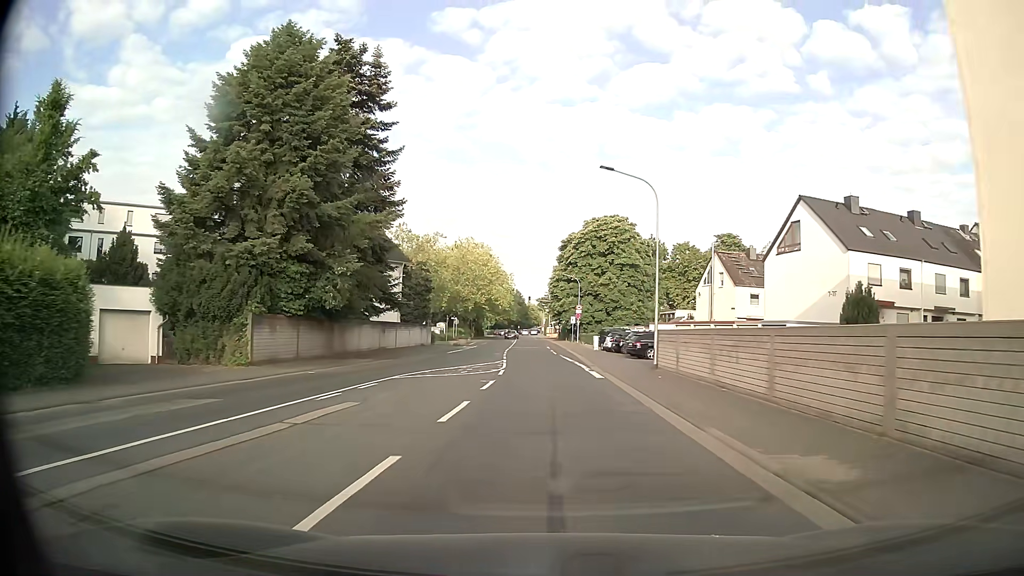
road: secondary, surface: asphalt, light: Day
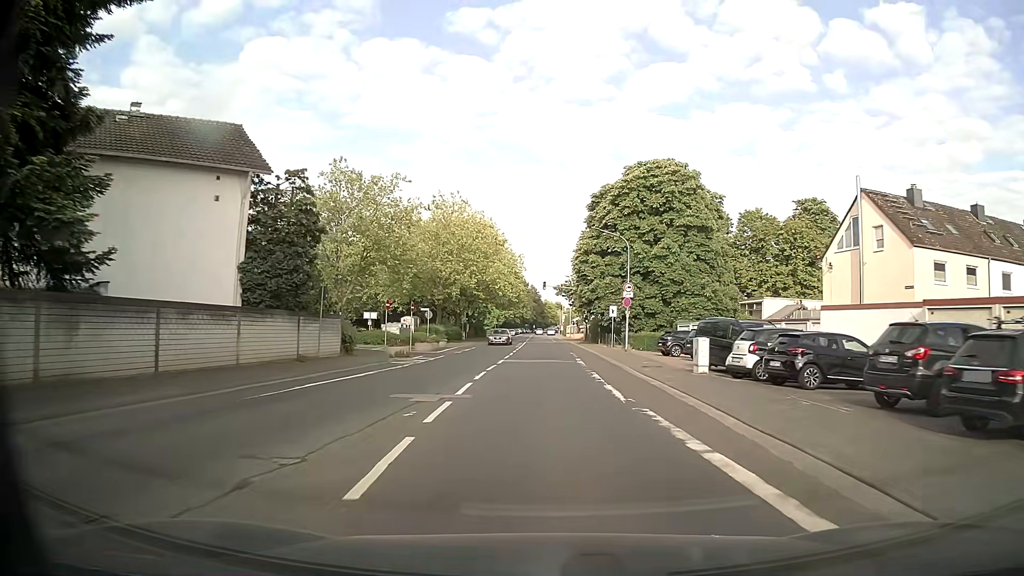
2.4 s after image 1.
(-0.2, +31.0) m; -2°
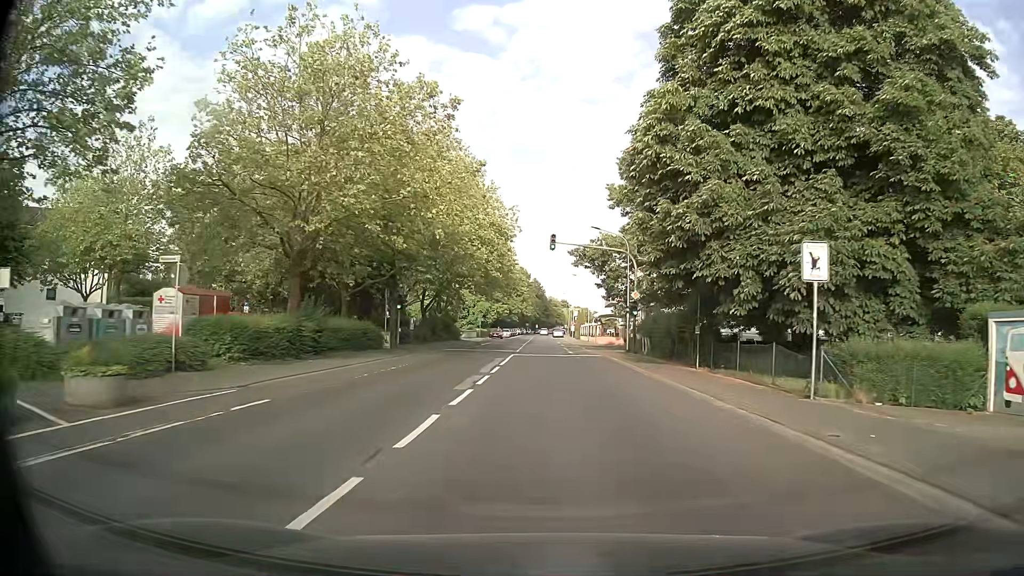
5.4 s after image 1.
(+0.2, +38.7) m; 0°
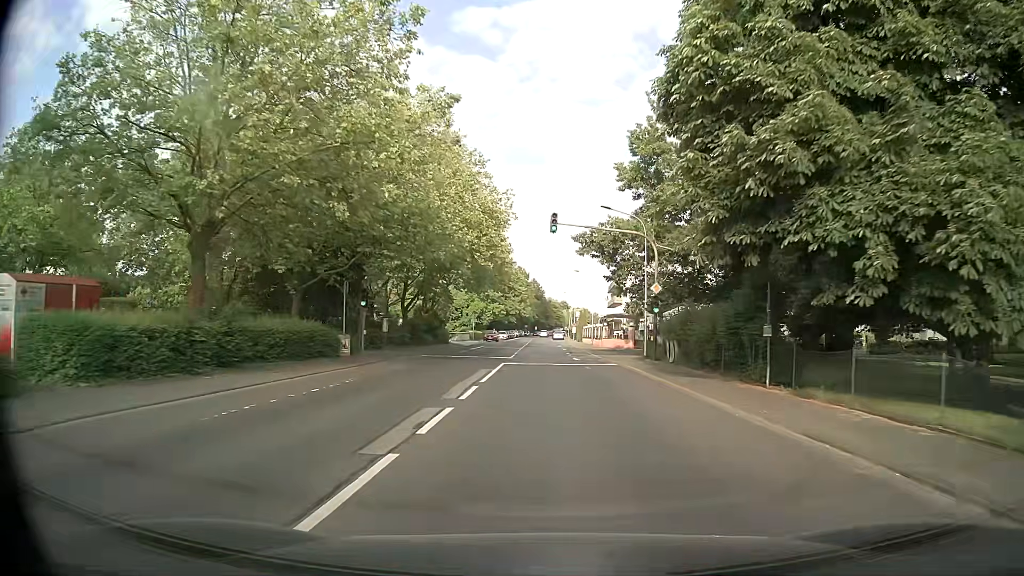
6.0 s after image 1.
(0.0, +7.7) m; 0°
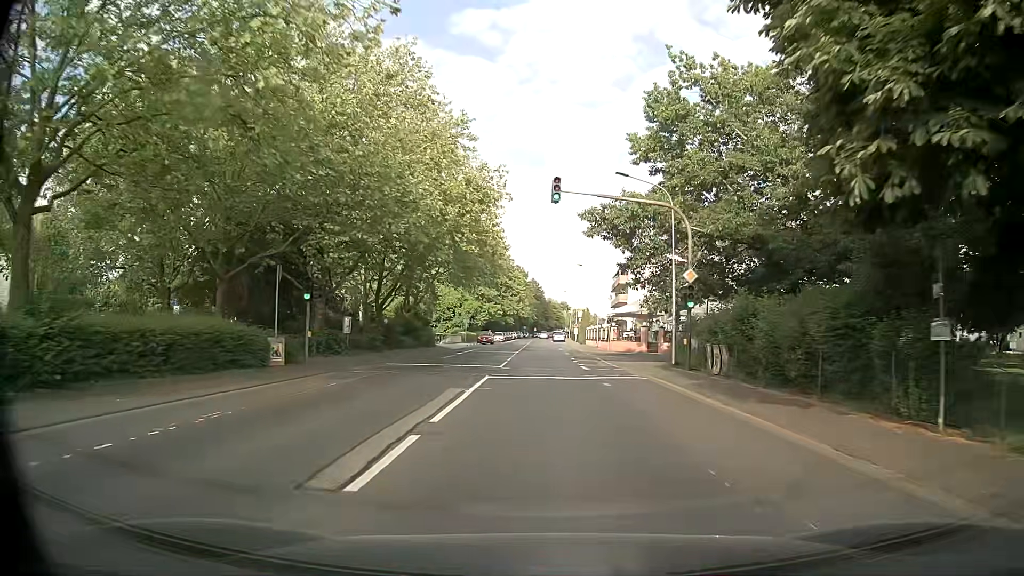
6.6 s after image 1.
(0.0, +7.7) m; 0°
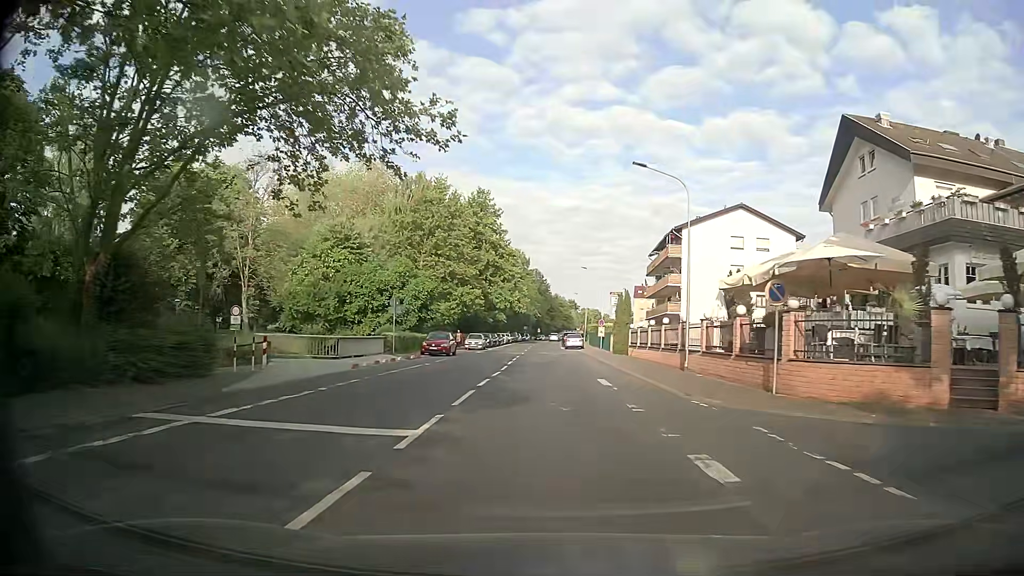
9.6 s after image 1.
(+0.1, +38.8) m; 0°
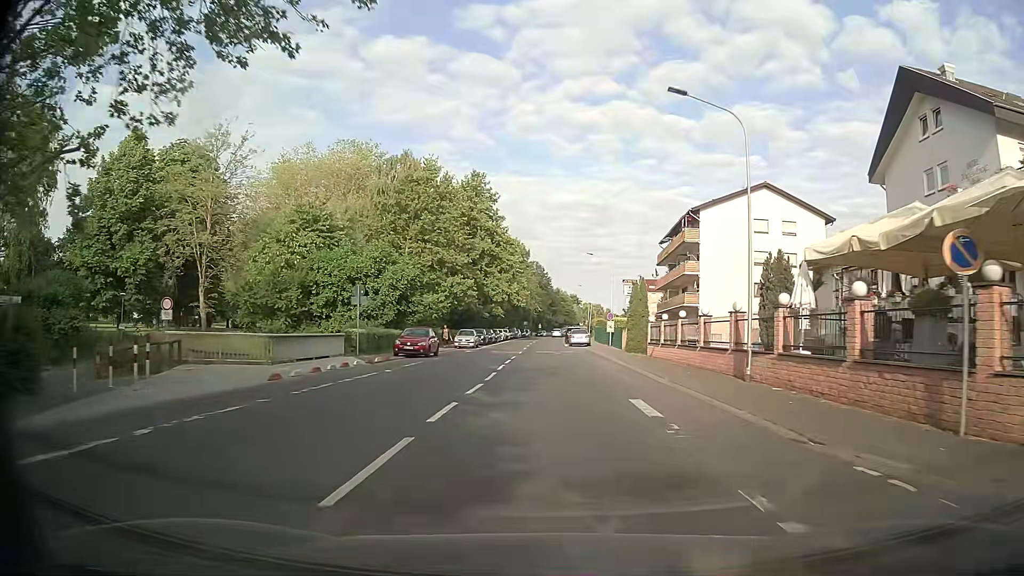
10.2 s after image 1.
(-0.1, +7.8) m; -1°
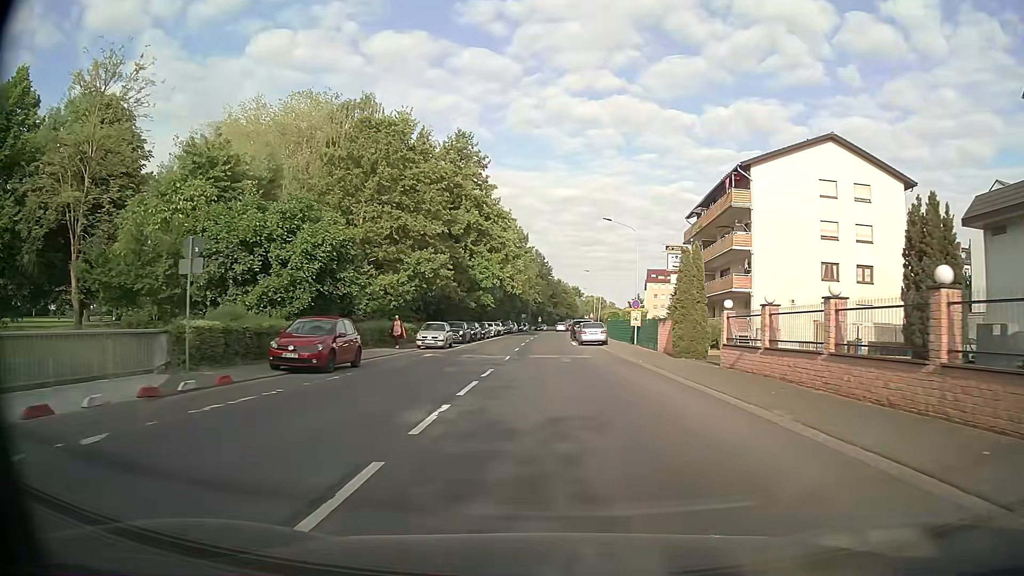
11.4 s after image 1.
(0.0, +15.5) m; 0°
(0, +10) (0, +20) (0, +30) (0, +40) (0, +50) (0, +60) (0, +70) (+1, +80) (+1, +90) (+2, +100) m
